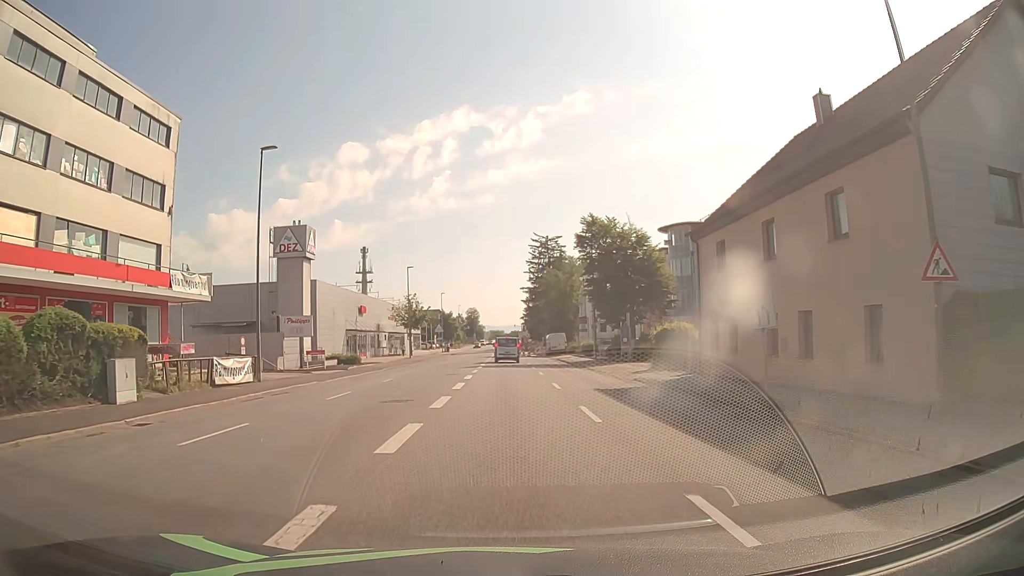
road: tertiary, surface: asphalt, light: Day
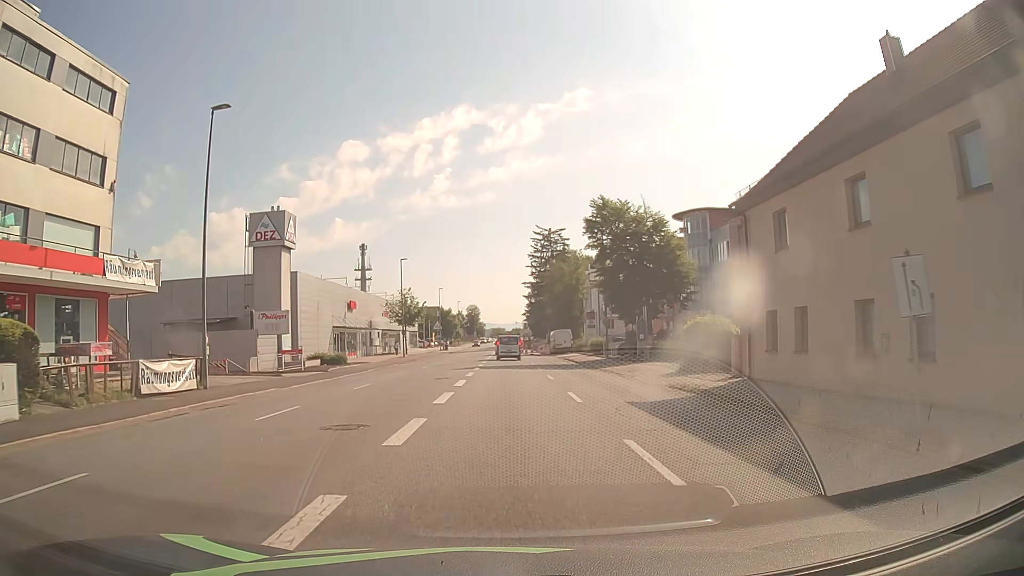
(0.0, +5.6) m; 0°
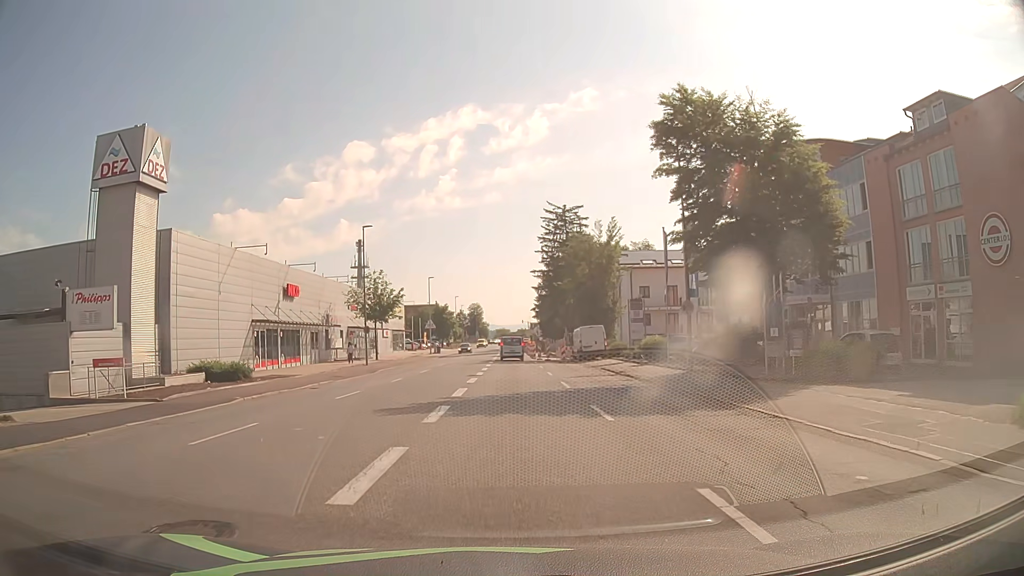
(-0.1, +21.2) m; -1°
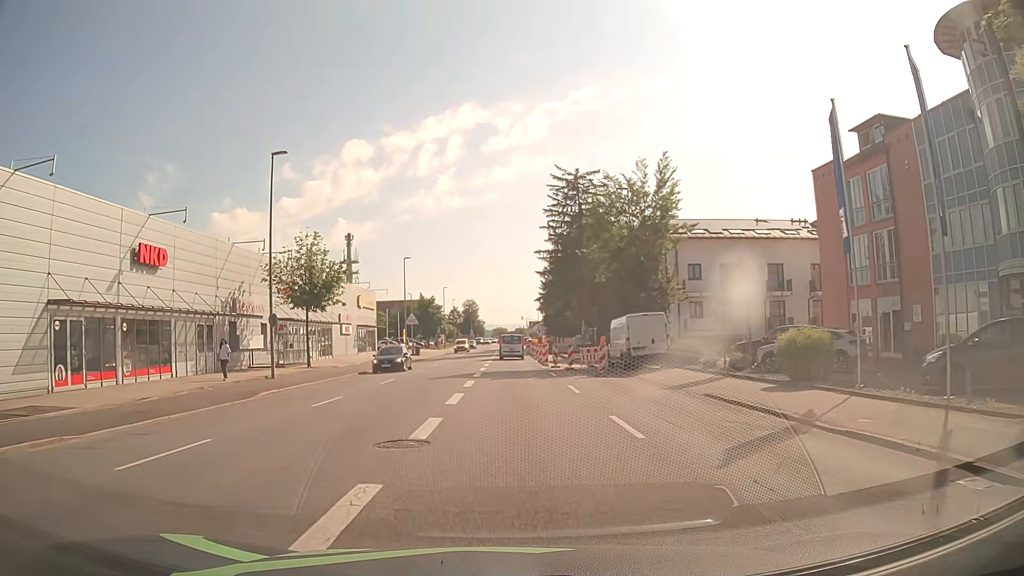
(0.0, +20.3) m; +1°
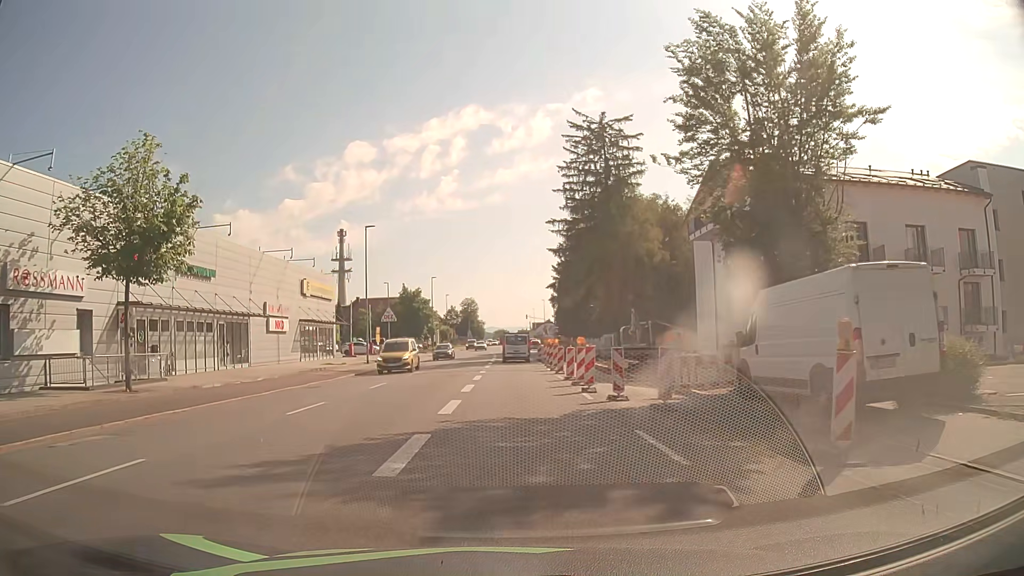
(-0.1, +20.3) m; 0°
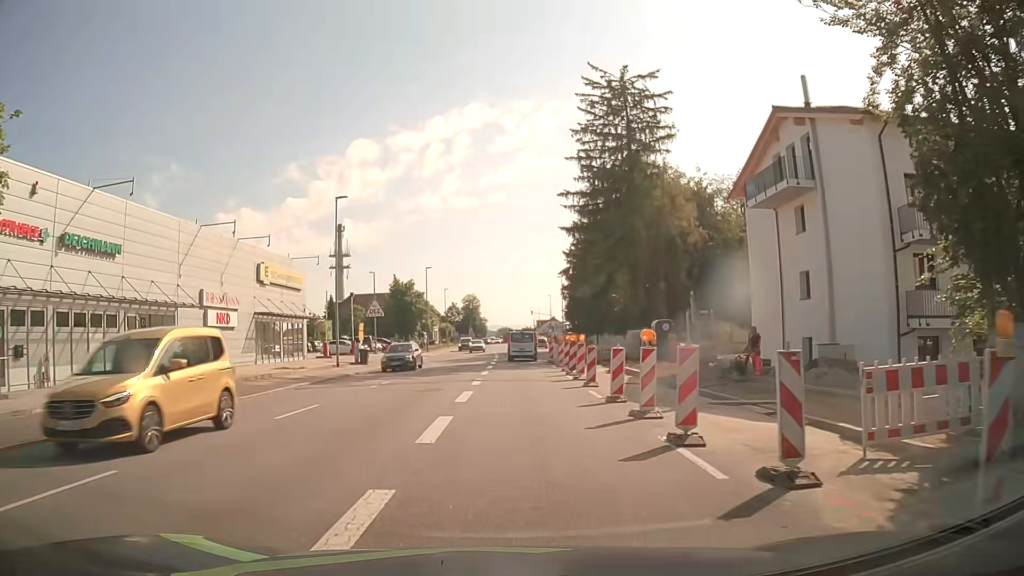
(0.0, +10.0) m; 0°
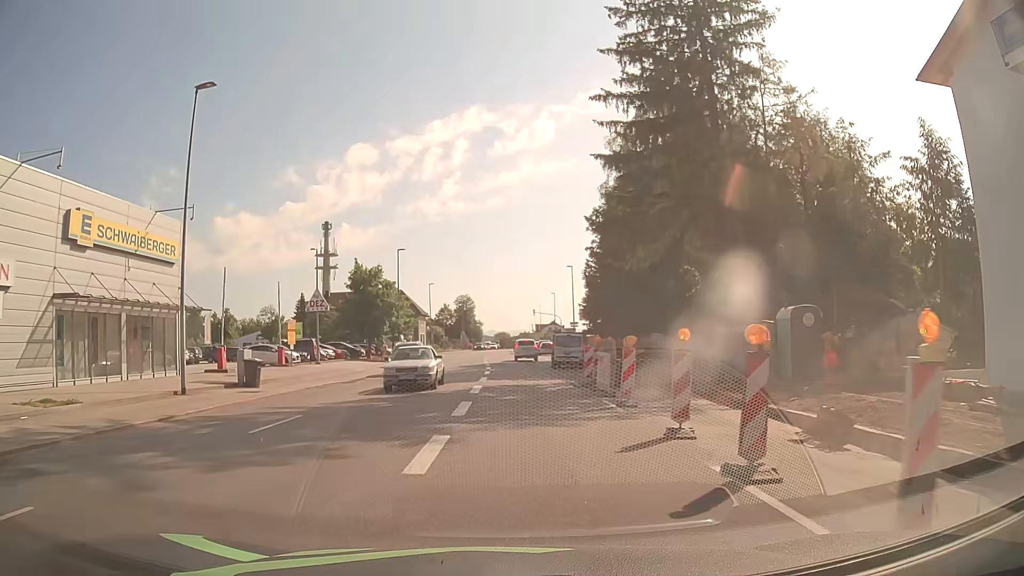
(0.0, +20.1) m; 0°
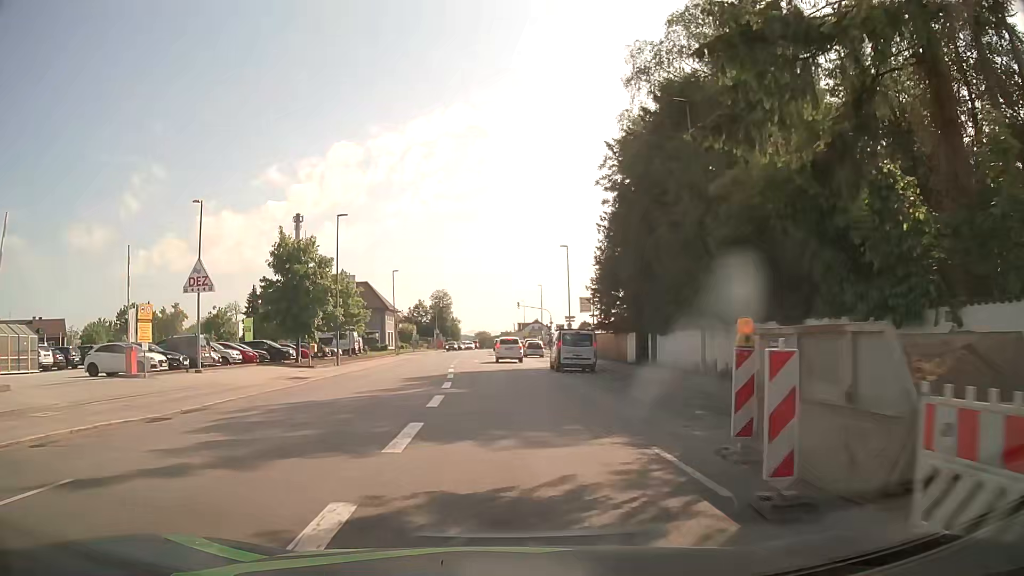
(+0.2, +16.7) m; +1°
(0, +10) (0, +20) (0, +30) (0, +40) (0, +50) (0, +60) (0, +70) (-1, +80) (-1, +90) (-1, +100) m
